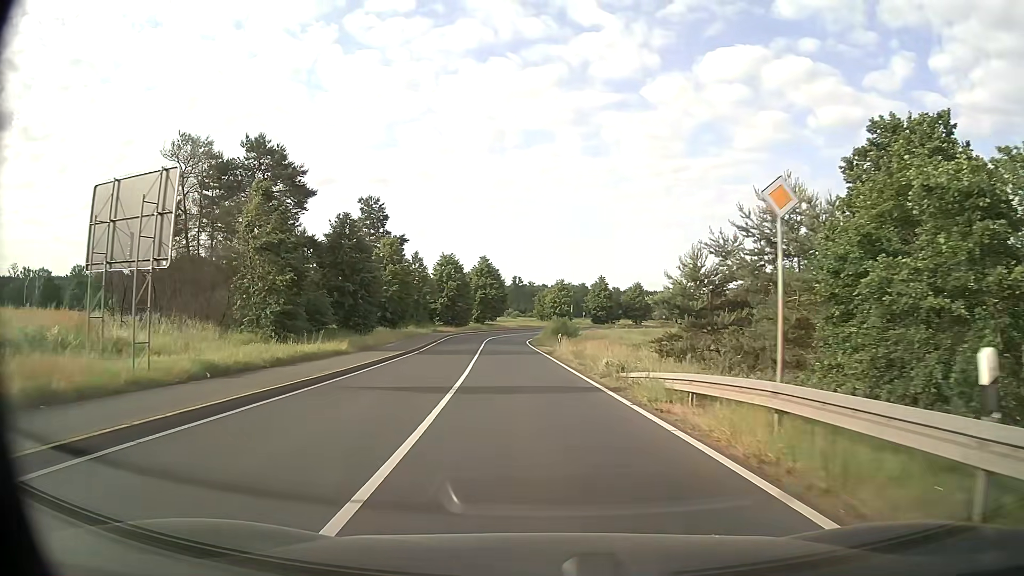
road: secondary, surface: asphalt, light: Day
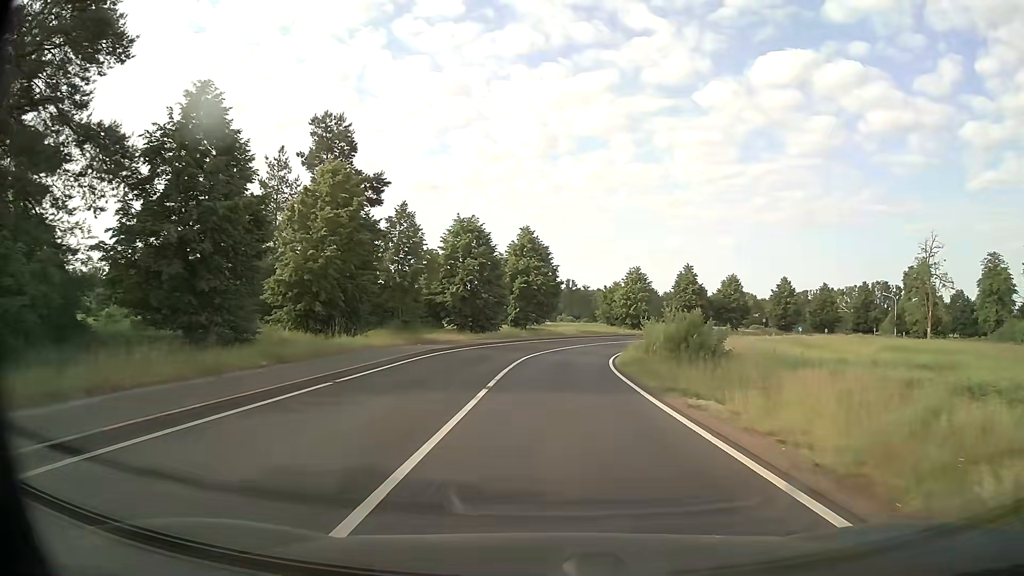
(-2.0, +34.7) m; -4°
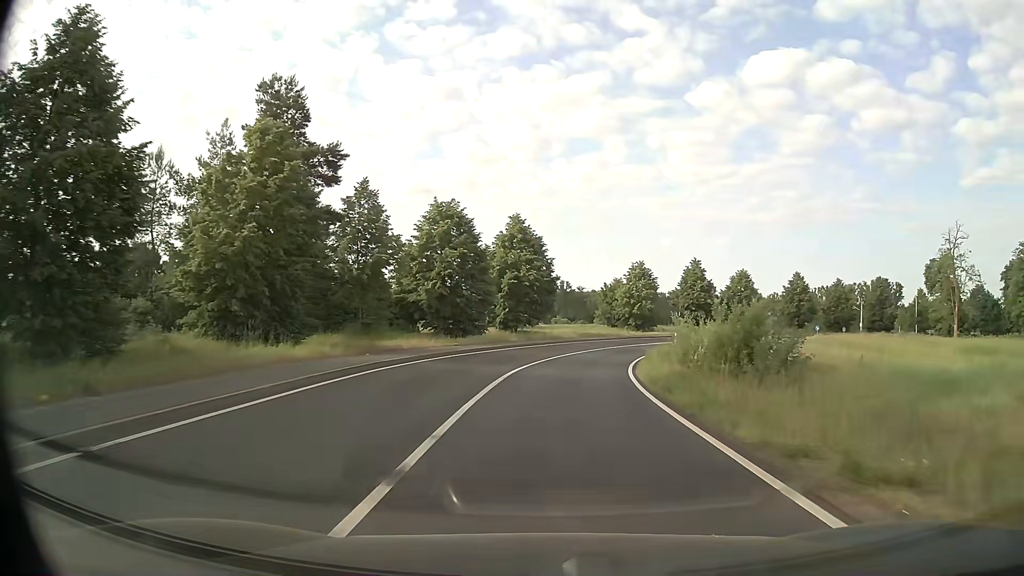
(0.0, +8.7) m; +1°
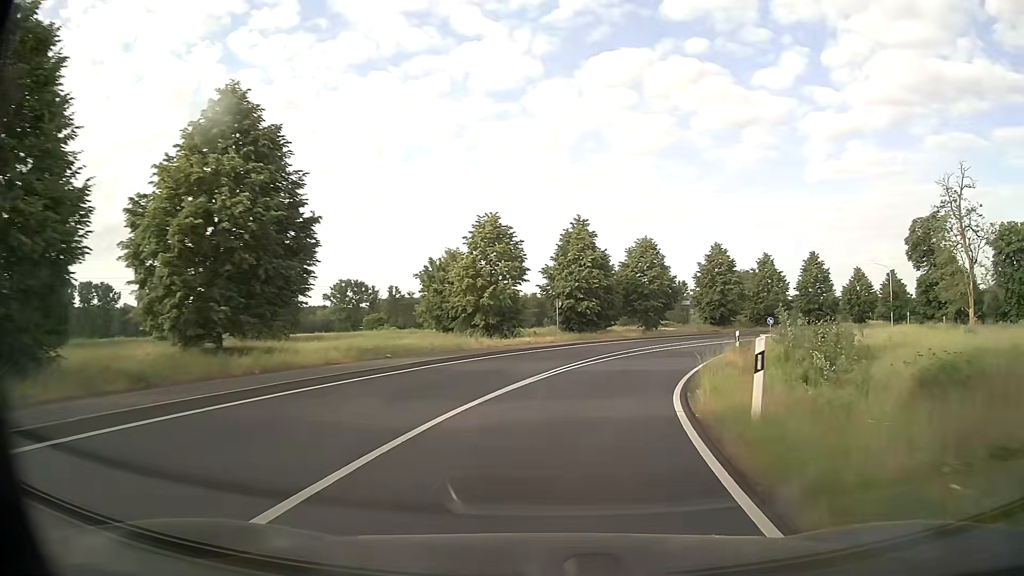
(+3.2, +34.5) m; +14°
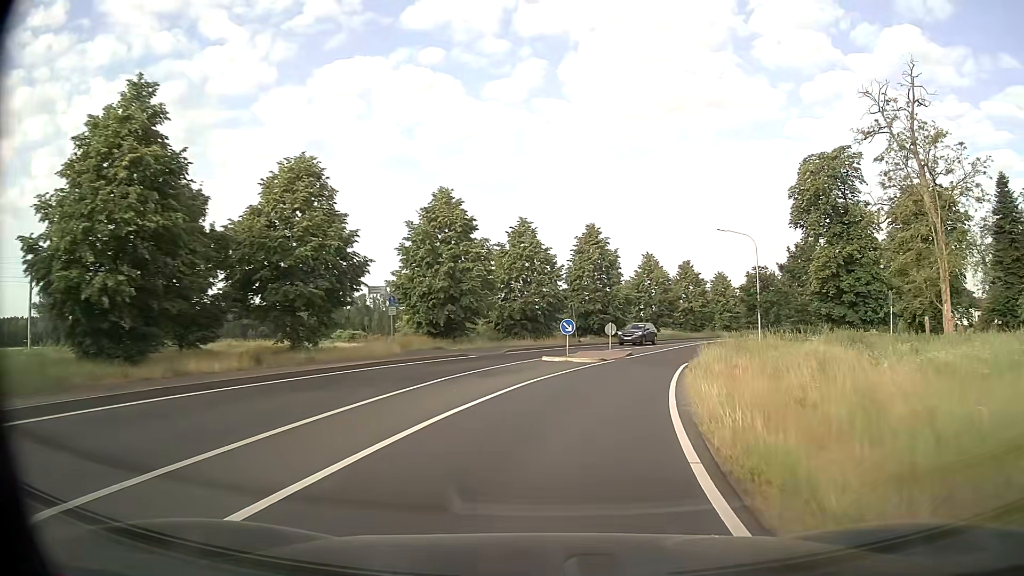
(+7.4, +32.9) m; +24°
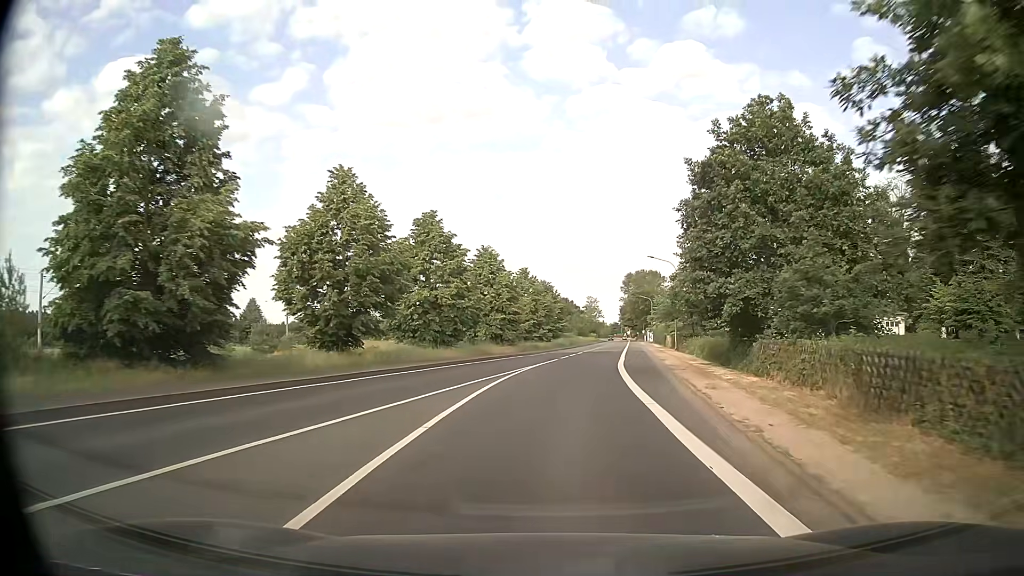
(+8.5, +41.0) m; +21°
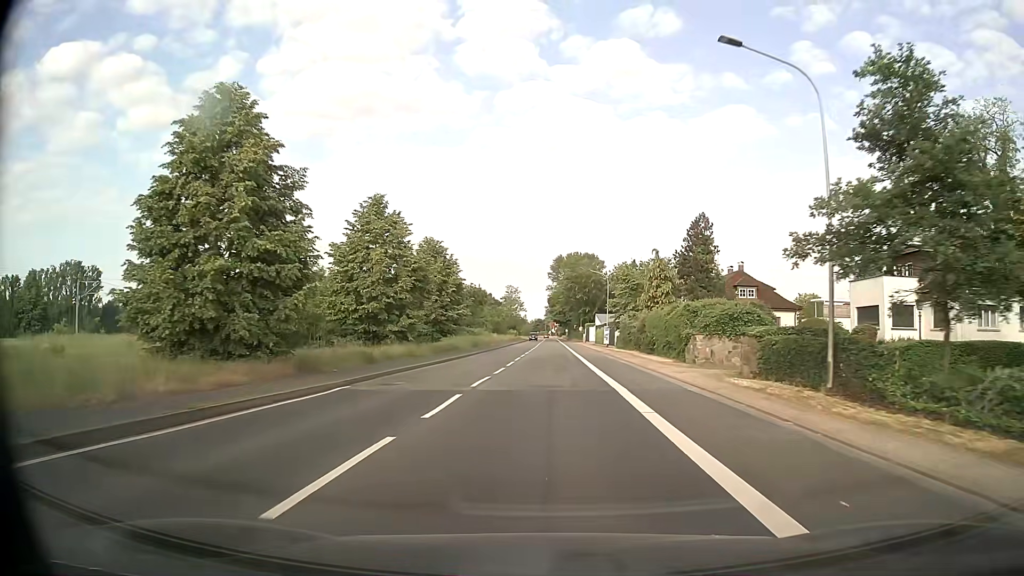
(+3.4, +42.0) m; +7°
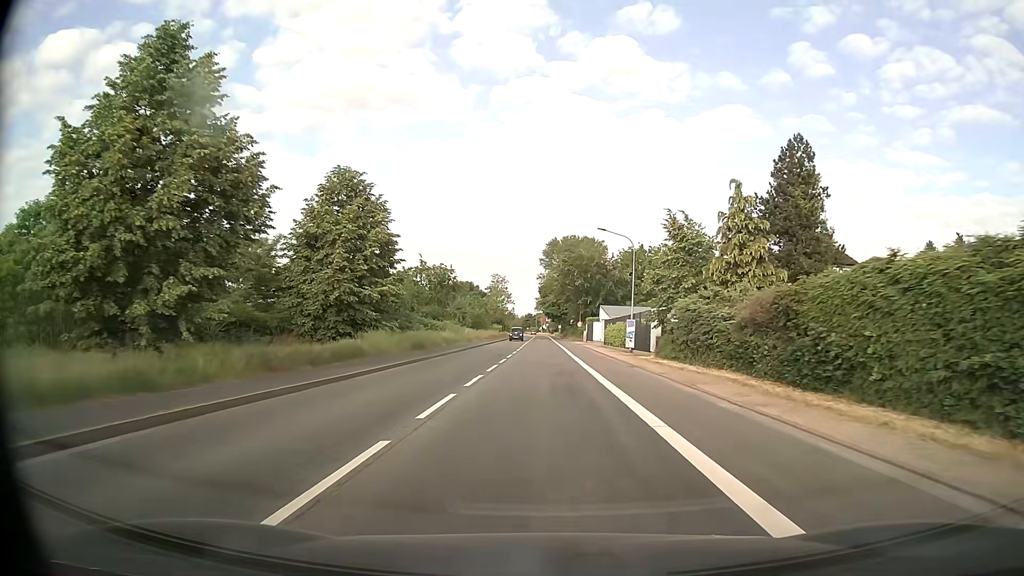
(+0.2, +25.2) m; +1°
(0, +10) (0, +20) (0, +30) (0, +40) (0, +50) (0, +60) (0, +70) (0, +80) (0, +90) (-1, +100) m
